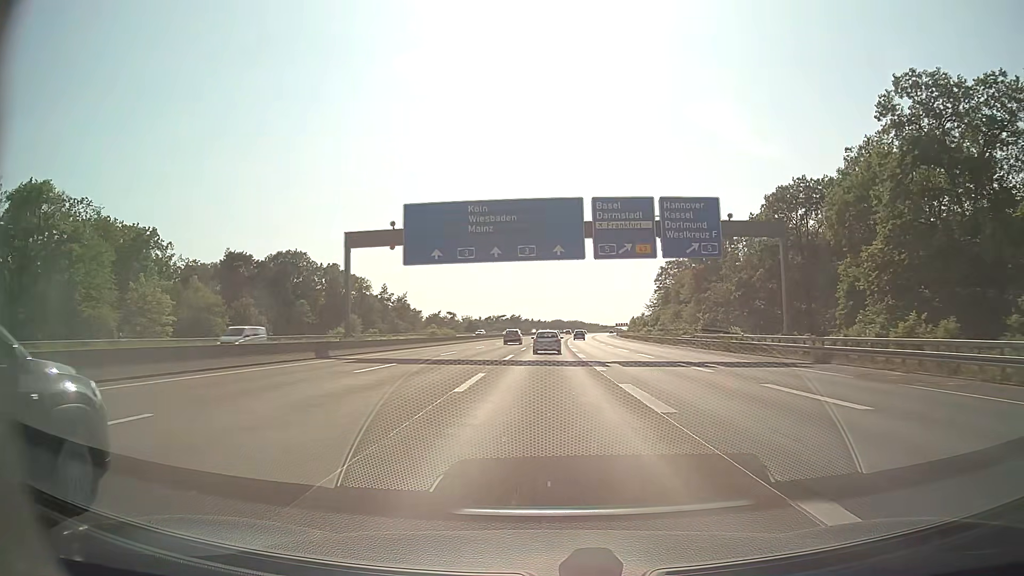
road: motorway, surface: asphalt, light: Day
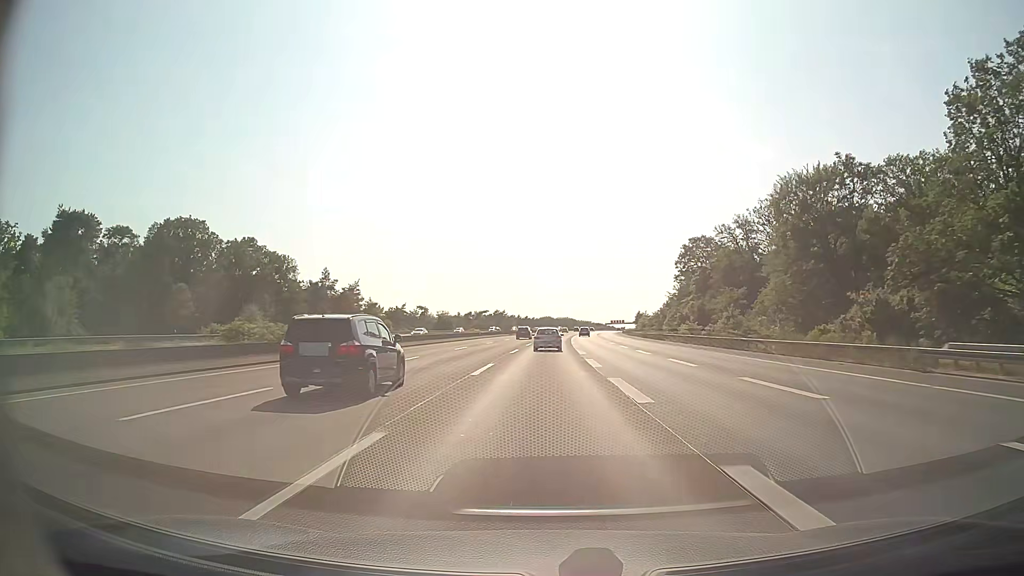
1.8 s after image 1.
(+0.5, +48.4) m; +1°
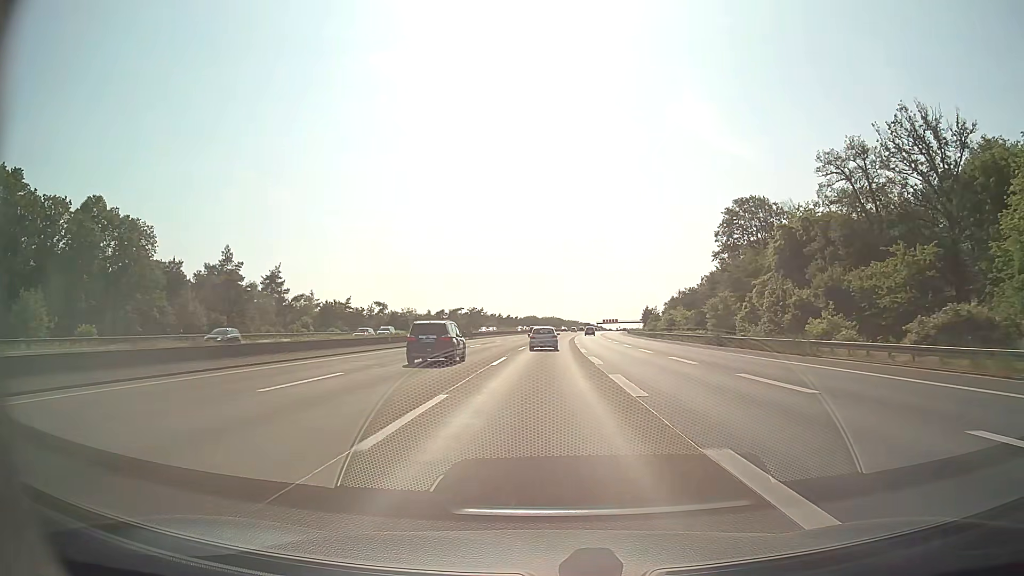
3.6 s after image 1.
(+0.4, +48.5) m; +1°
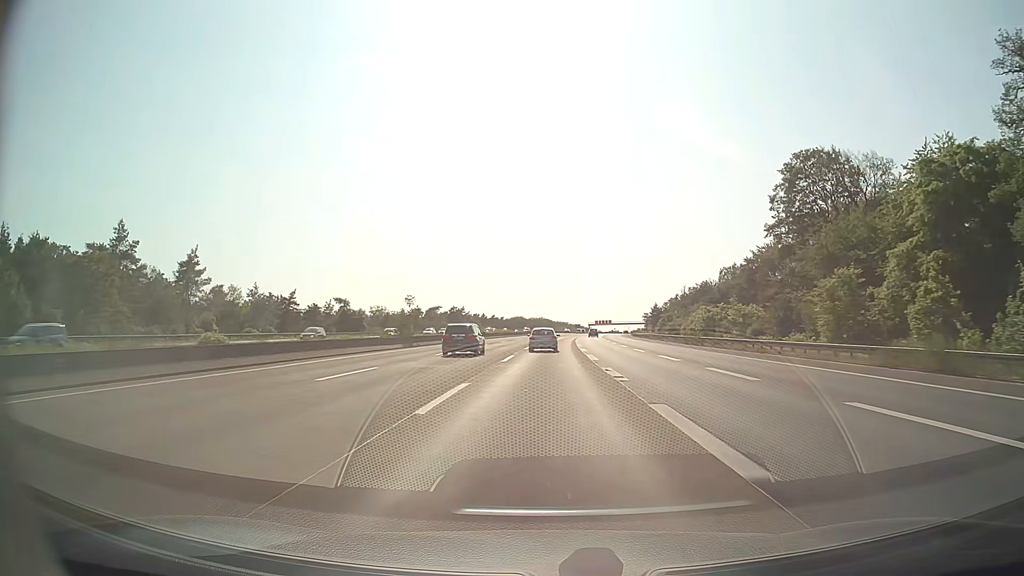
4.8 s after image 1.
(+0.2, +32.3) m; +1°
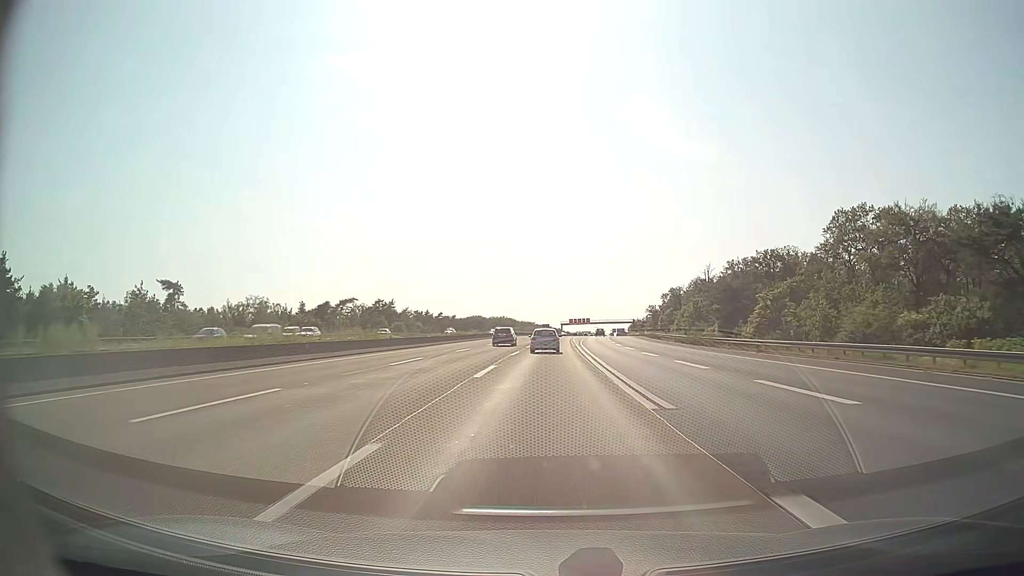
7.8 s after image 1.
(+2.1, +80.6) m; +3°
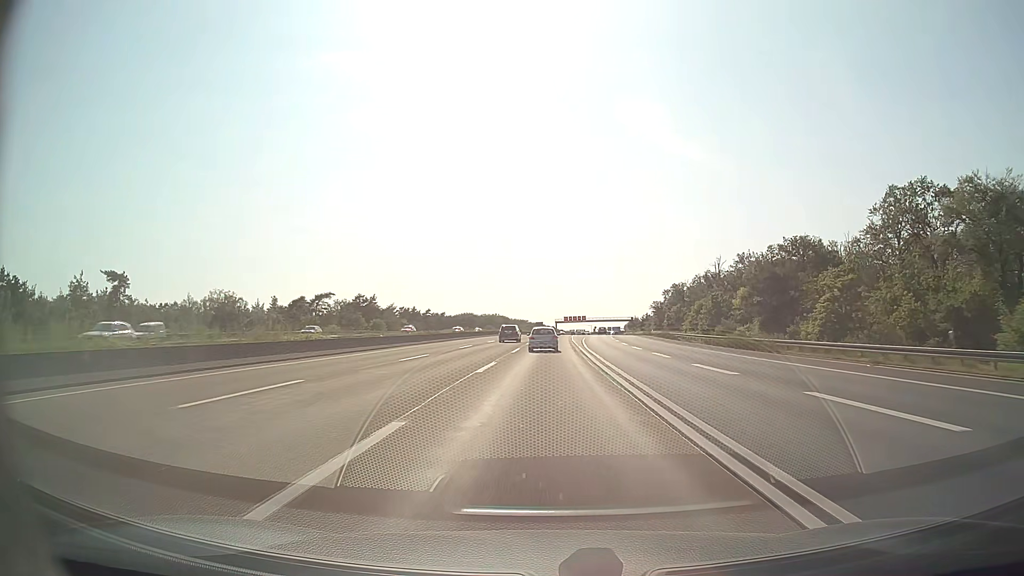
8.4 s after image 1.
(+0.1, +16.1) m; +1°
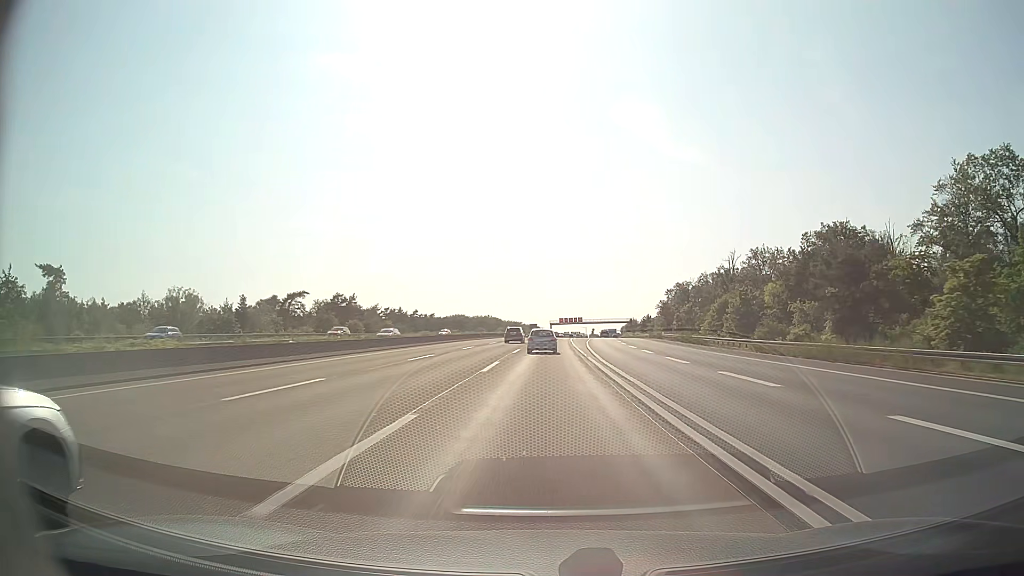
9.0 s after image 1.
(+0.1, +16.0) m; 0°
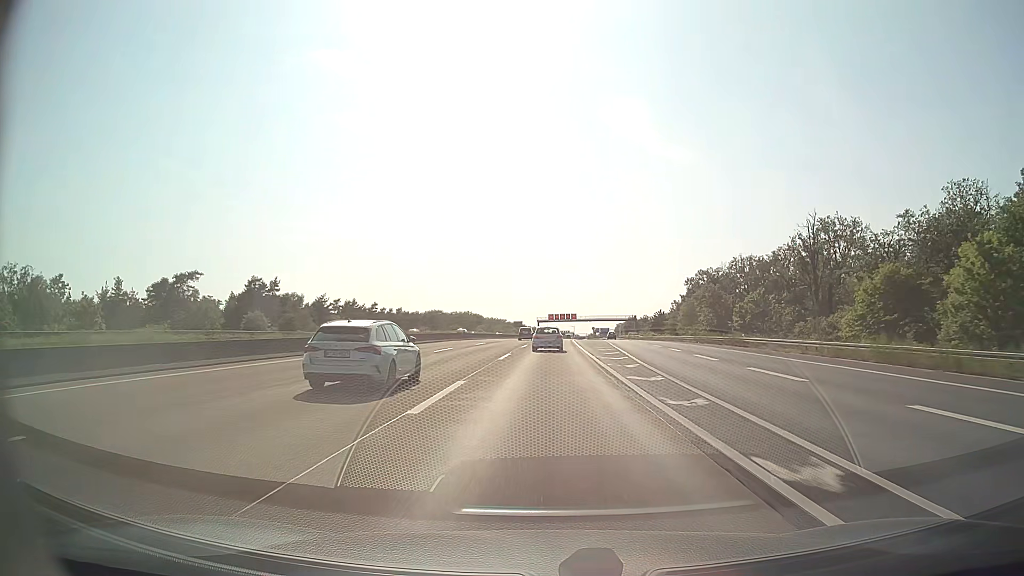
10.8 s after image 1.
(+0.4, +47.8) m; +1°
(0, +10) (0, +20) (0, +30) (0, +40) (+1, +50) (+1, +60) (+1, +70) (+1, +80) (+2, +90) (+2, +100) m
